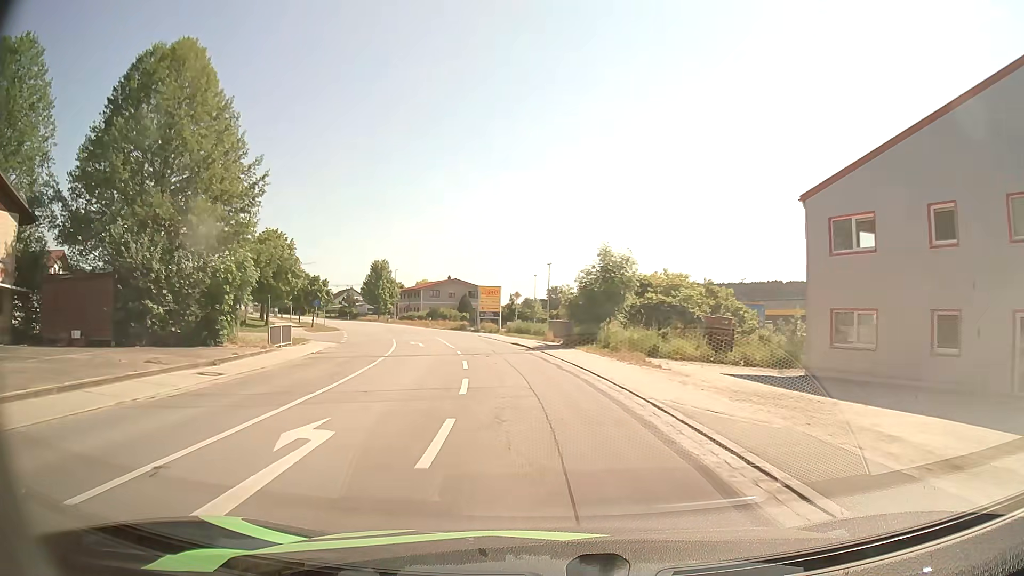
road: secondary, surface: asphalt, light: Day
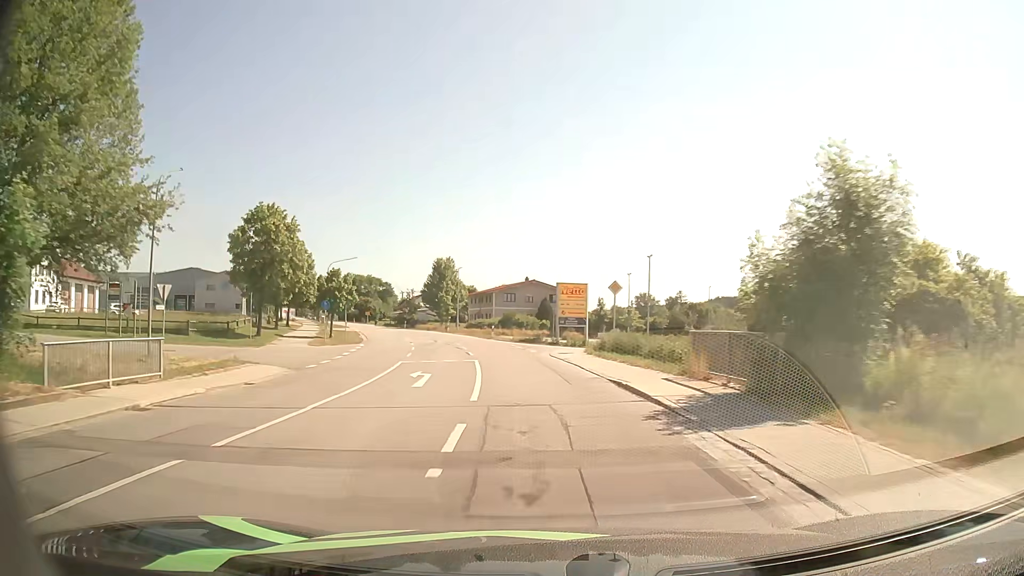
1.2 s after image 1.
(-1.2, +18.0) m; -8°
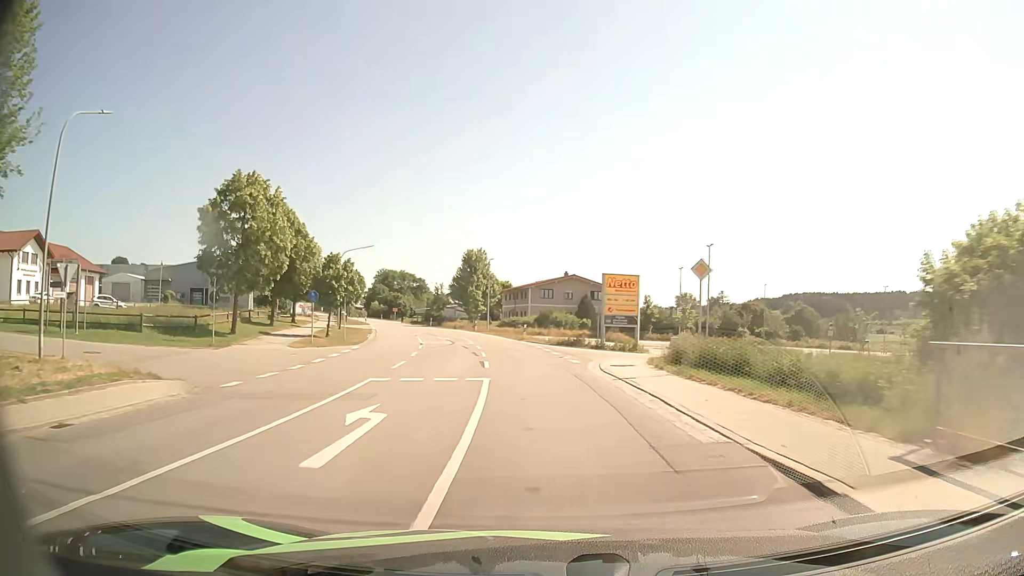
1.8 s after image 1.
(-0.2, +9.0) m; -3°
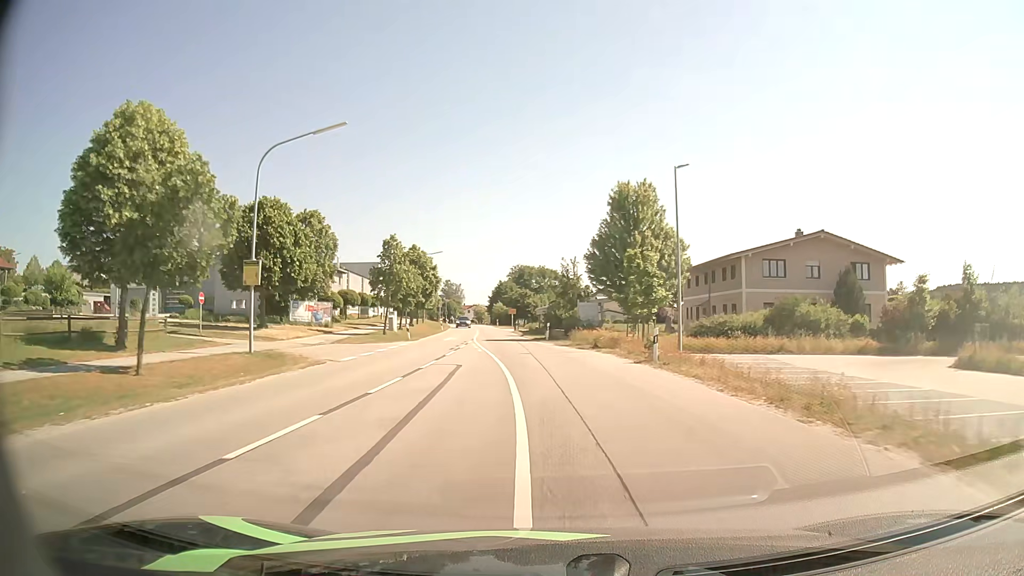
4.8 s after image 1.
(-5.1, +45.0) m; -13°
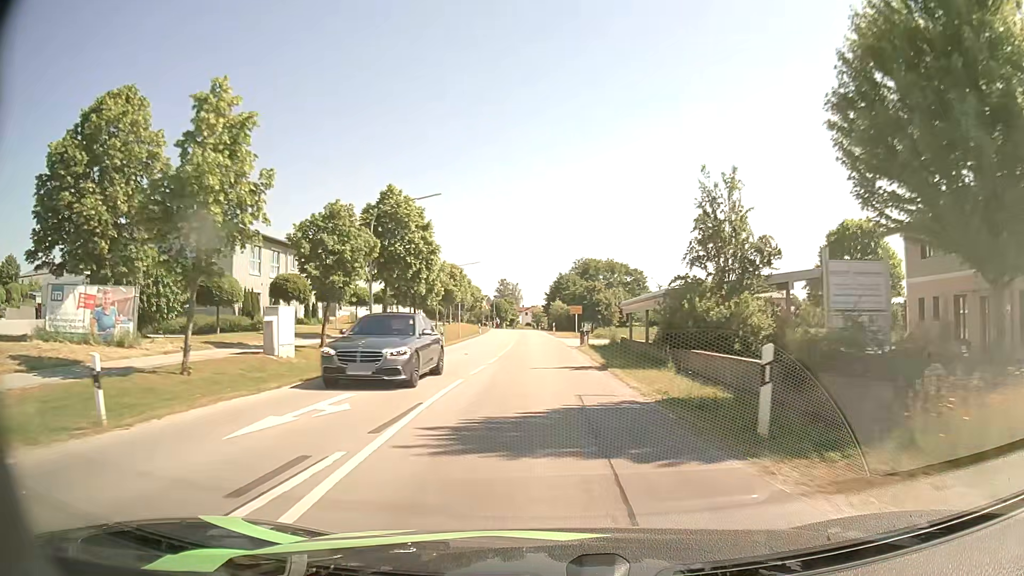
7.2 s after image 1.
(-1.8, +32.8) m; -5°
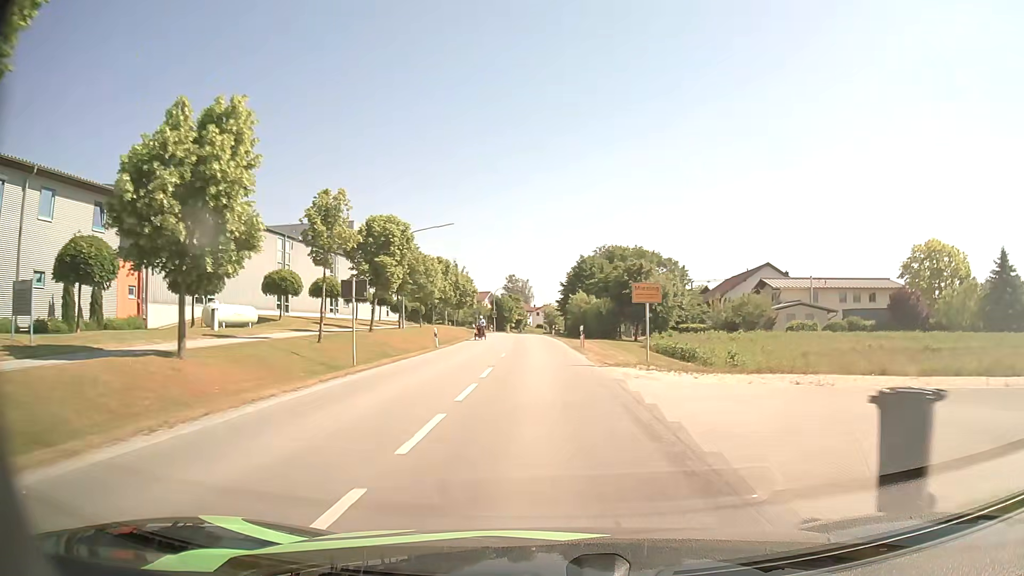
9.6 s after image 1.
(-0.7, +32.8) m; -1°
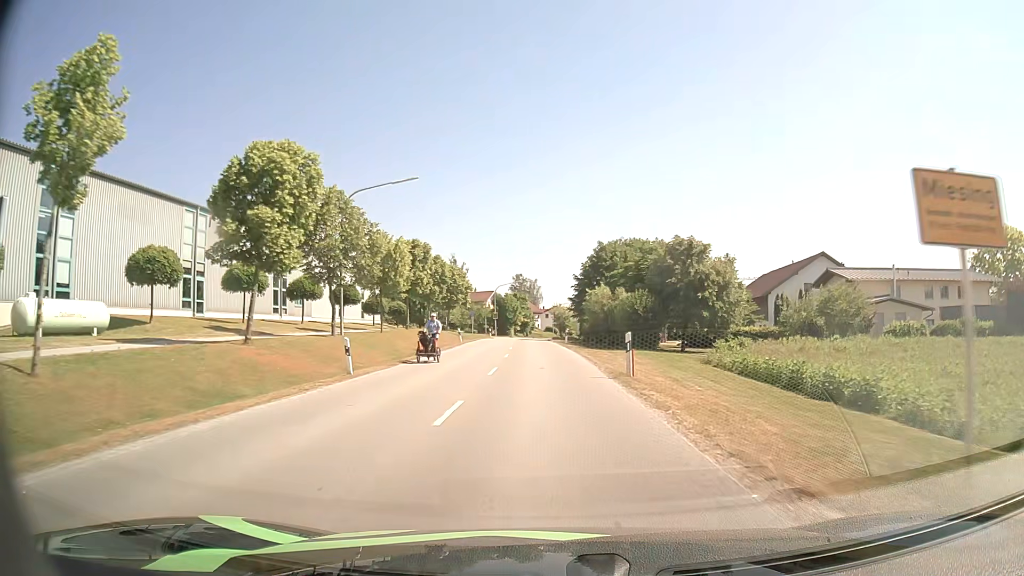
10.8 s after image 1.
(-0.1, +16.4) m; -1°
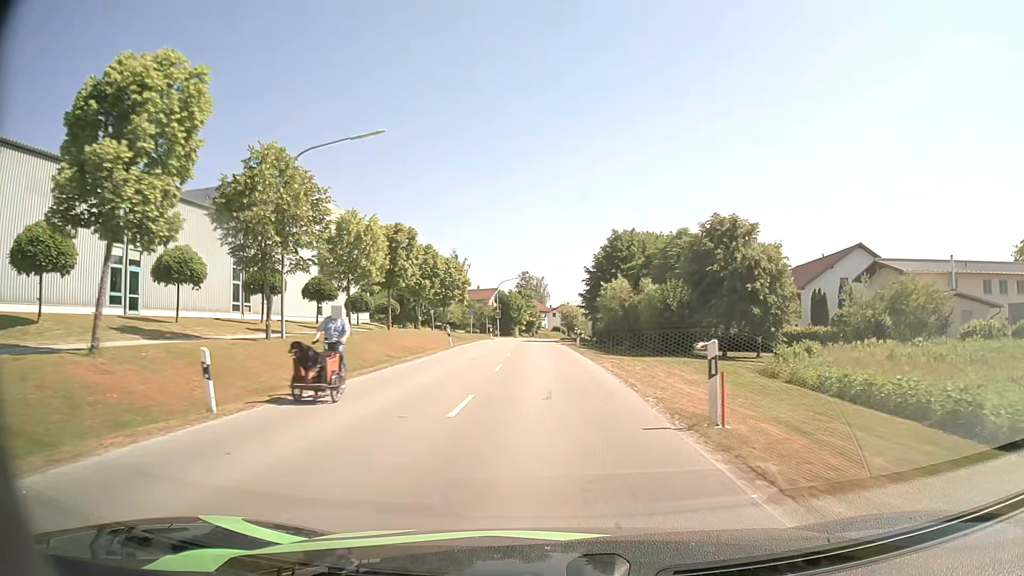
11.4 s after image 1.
(0.0, +8.1) m; -1°
(0, +10) (0, +20) (0, +30) (-1, +40) (-1, +50) (-1, +60) (-1, +70) (0, +80) (+1, +90) (+2, +100) m
